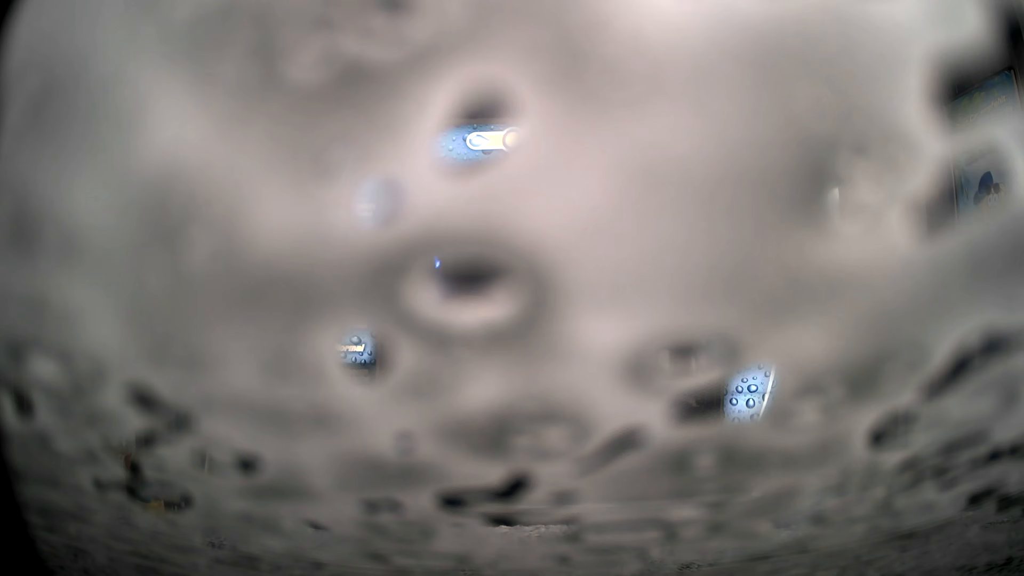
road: service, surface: asphalt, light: Day
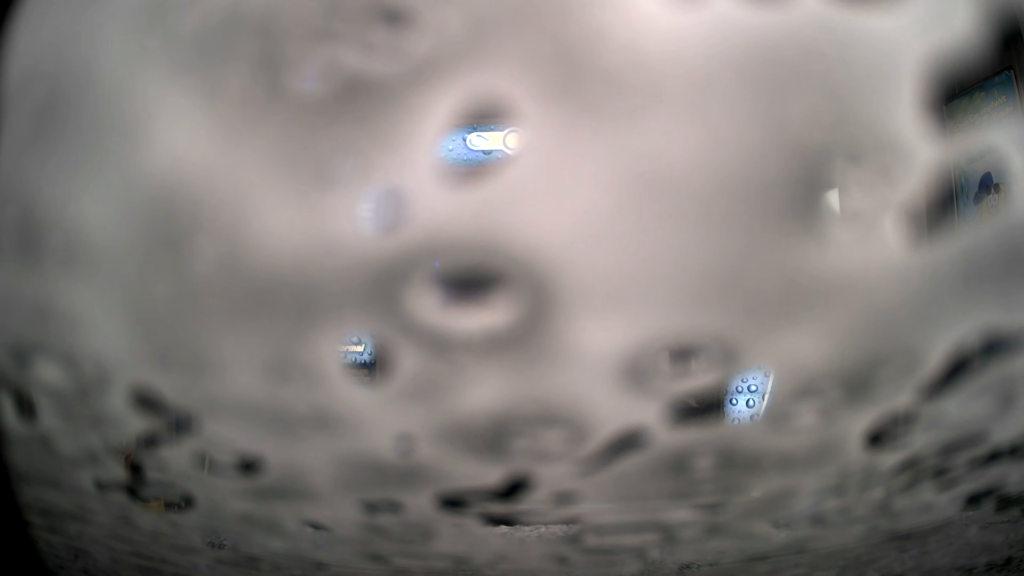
(0.0, 0.0) m; 0°
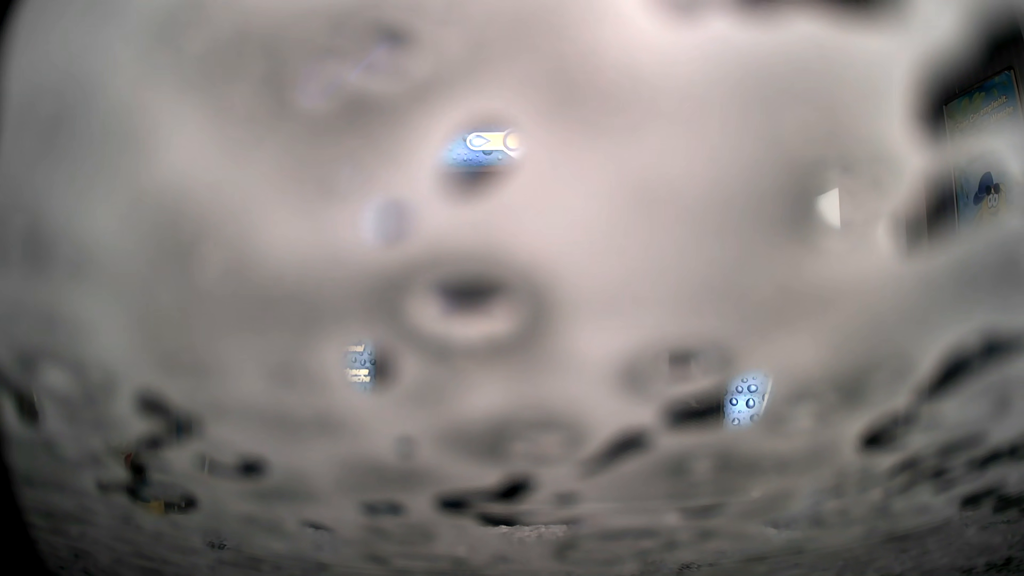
(0.0, 0.0) m; 0°
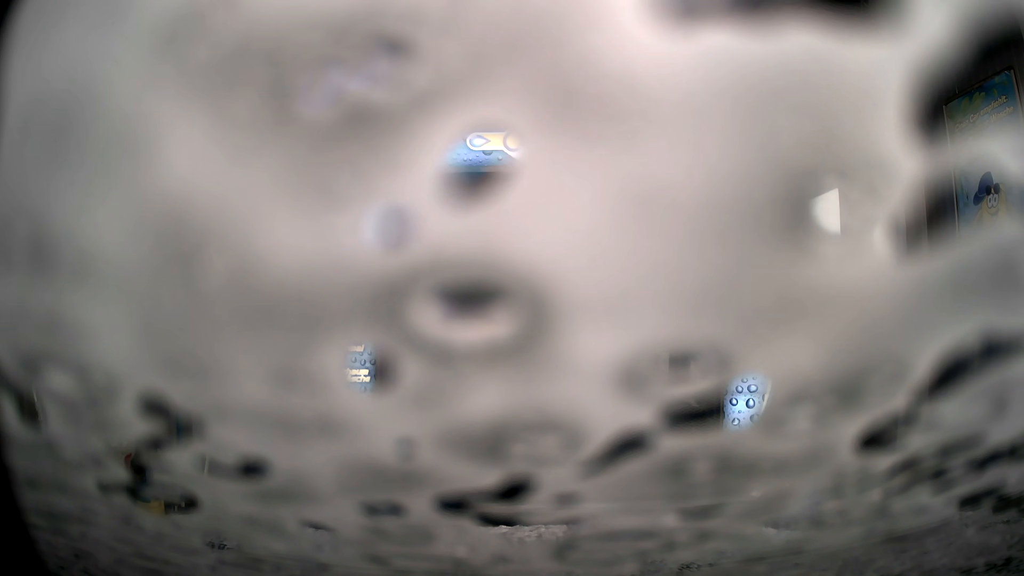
(0.0, 0.0) m; 0°
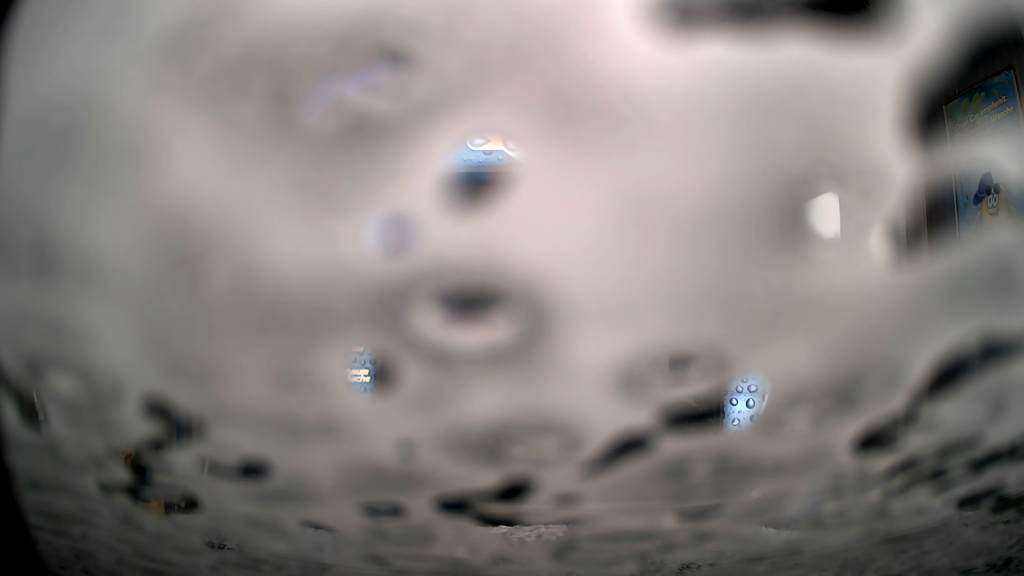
(0.0, 0.0) m; 0°
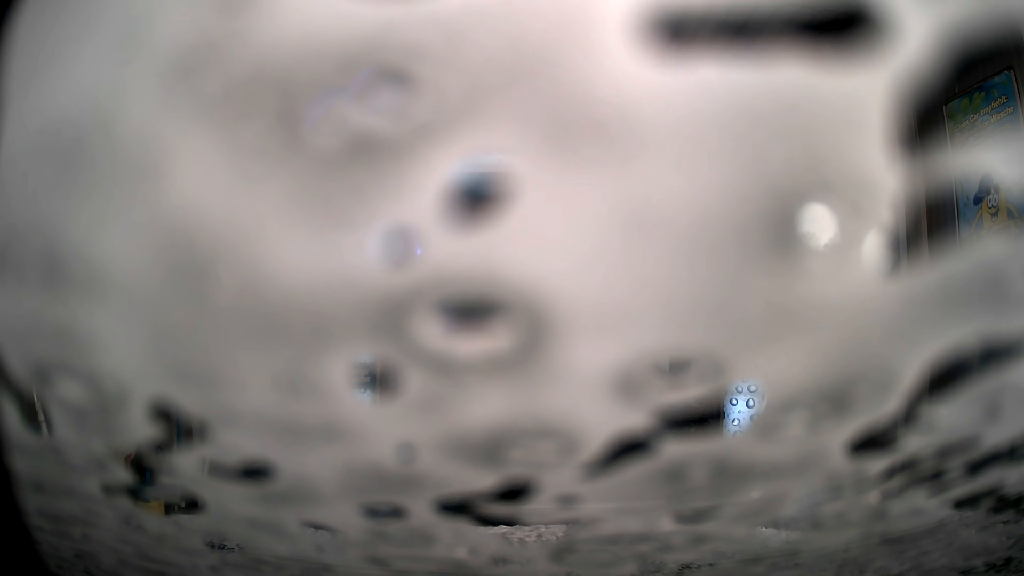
(0.0, 0.0) m; 0°
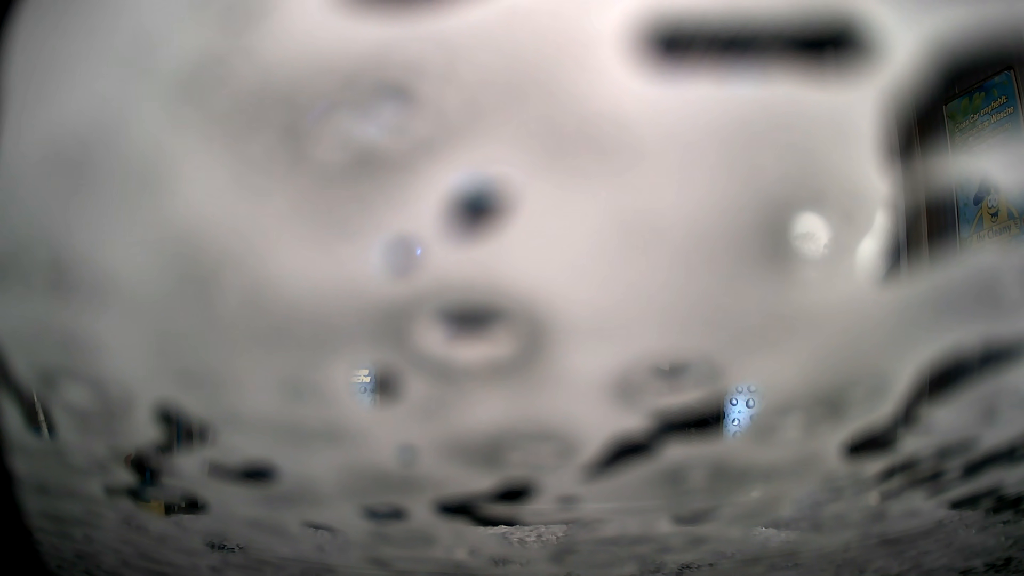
(0.0, 0.0) m; 0°
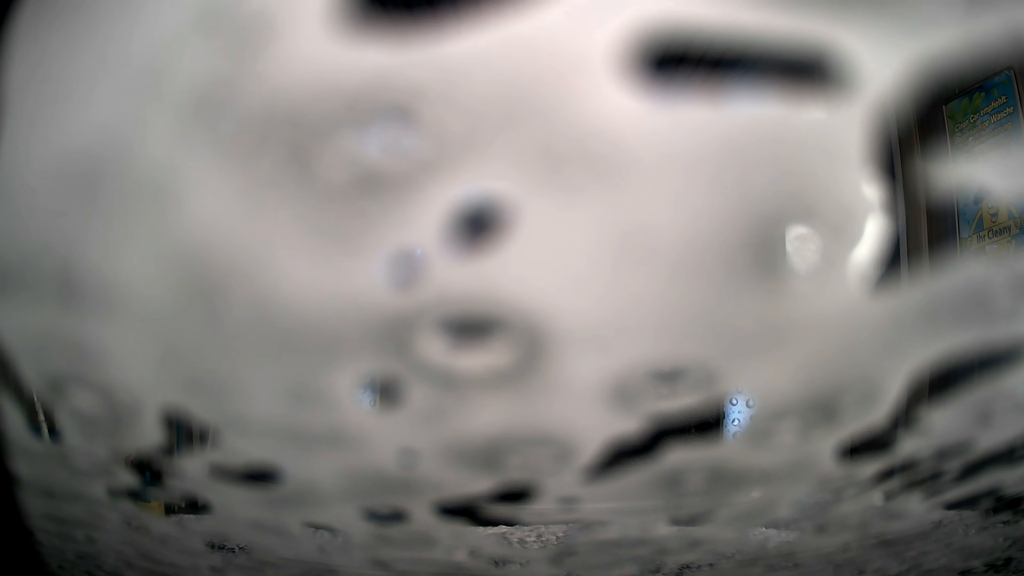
(0.0, 0.0) m; 0°
